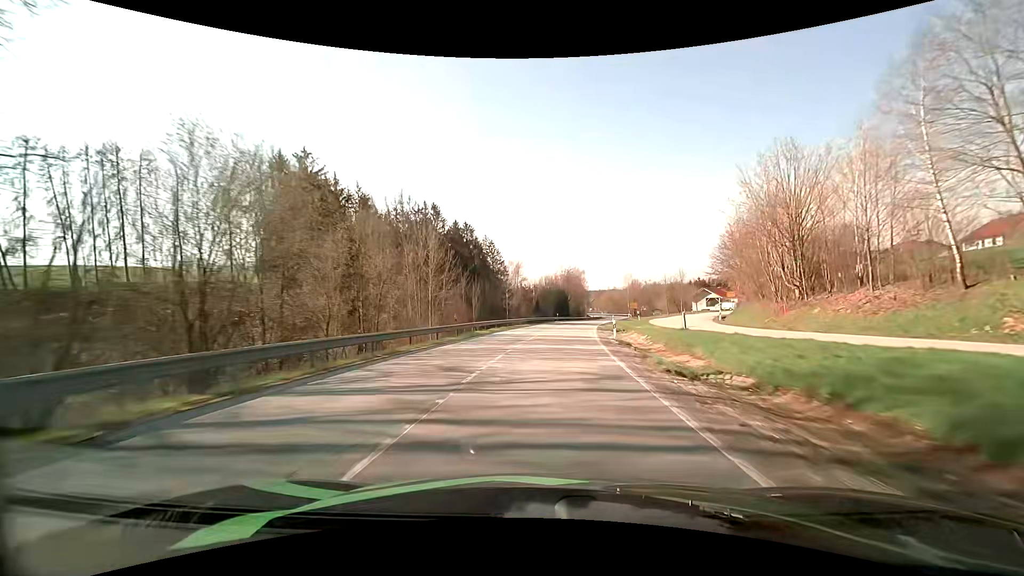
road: secondary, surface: asphalt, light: Day
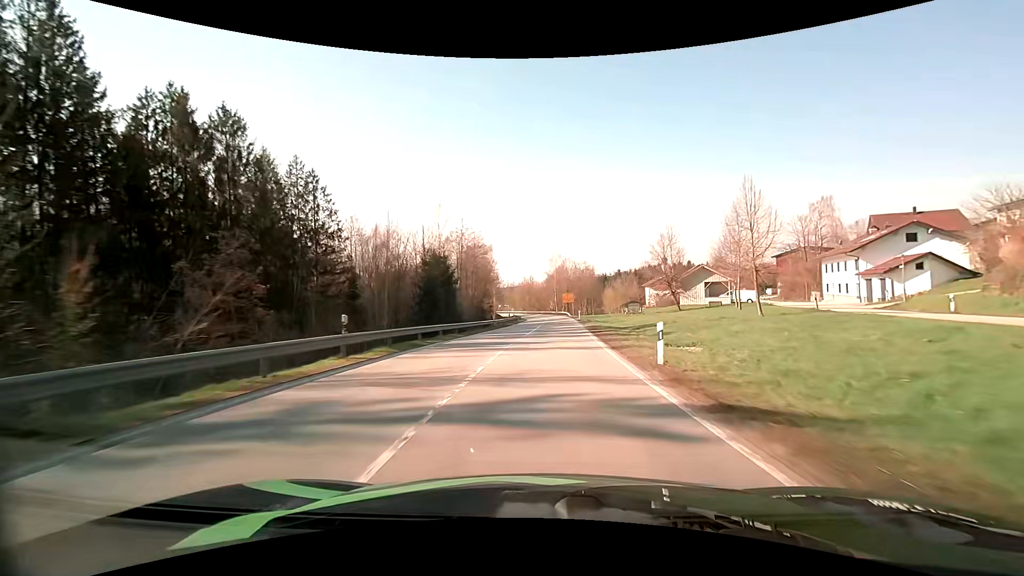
(+6.3, +64.9) m; +11°
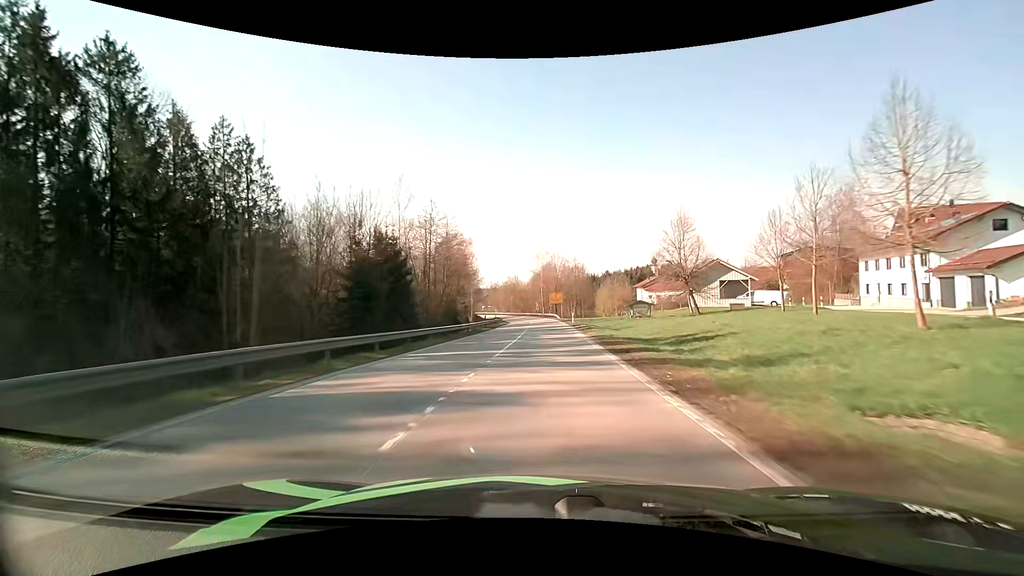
(+0.1, +12.7) m; +1°
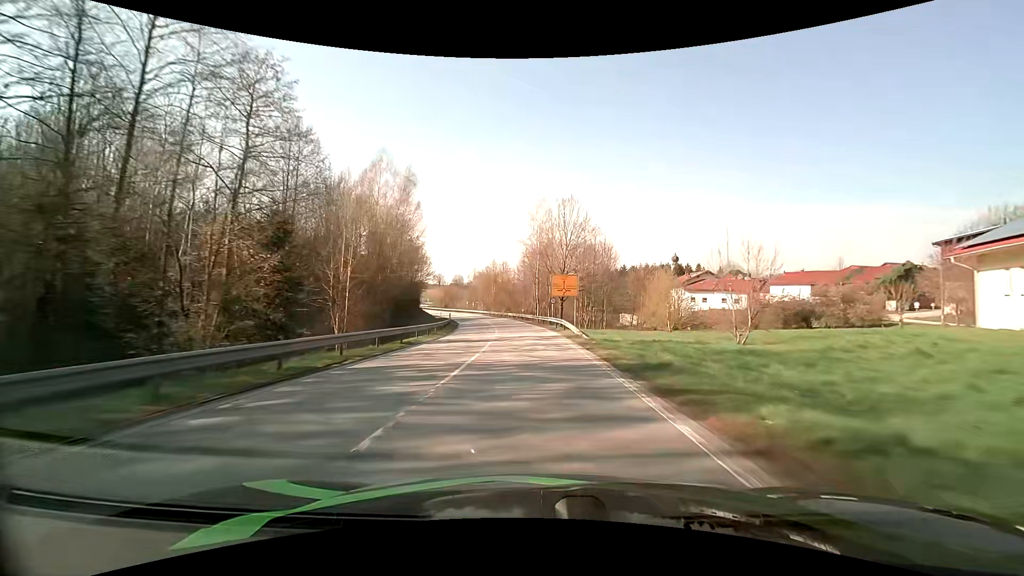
(+1.2, +49.7) m; +1°
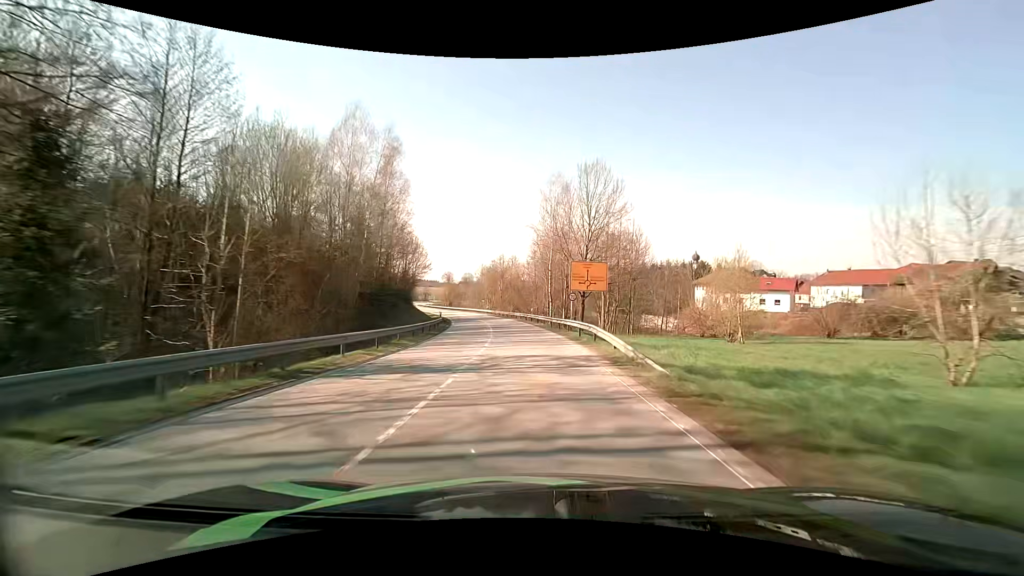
(-0.2, +12.2) m; -1°
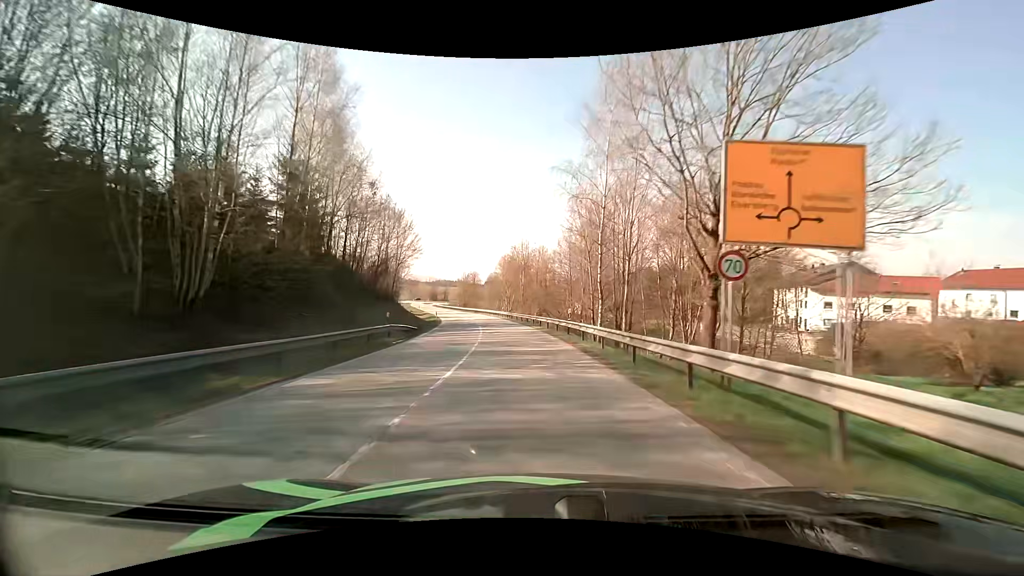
(-0.7, +24.1) m; -3°
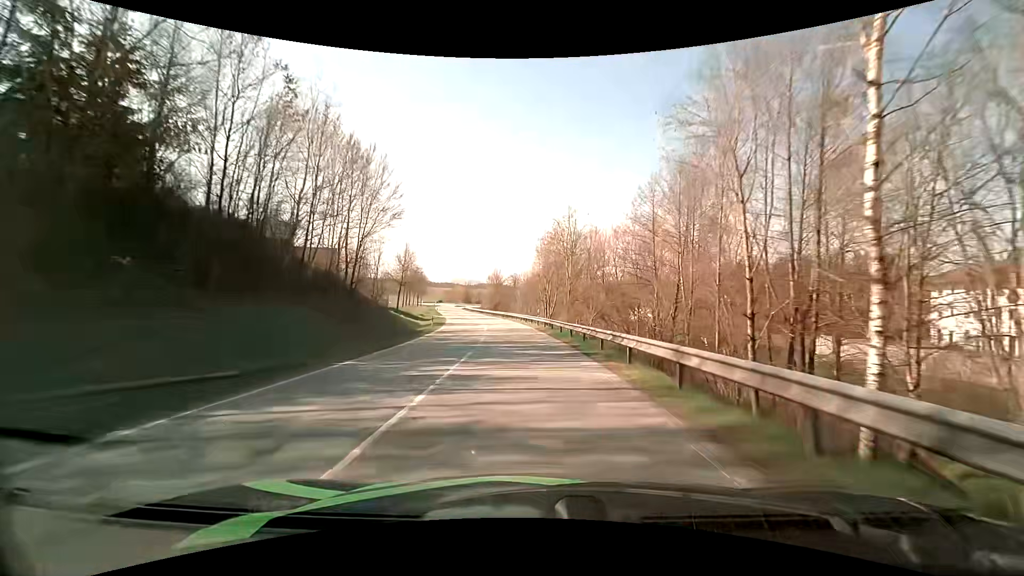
(-1.0, +23.7) m; -5°
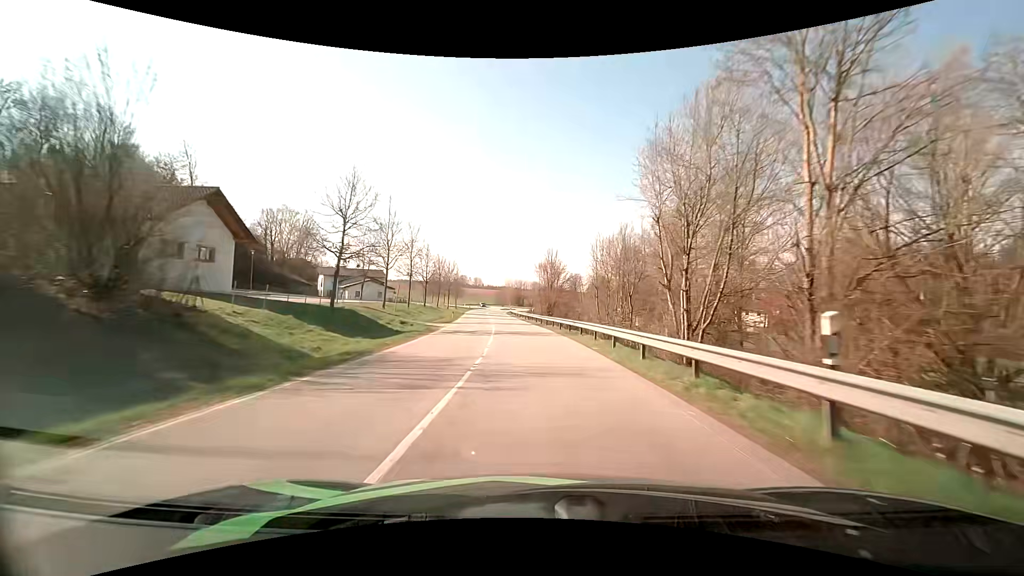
(-2.3, +35.3) m; -7°
(0, +10) (0, +20) (-1, +30) (-2, +40) (-3, +50) (-4, +60) (-5, +70) (-6, +80) (-8, +90) (-8, +100) m
